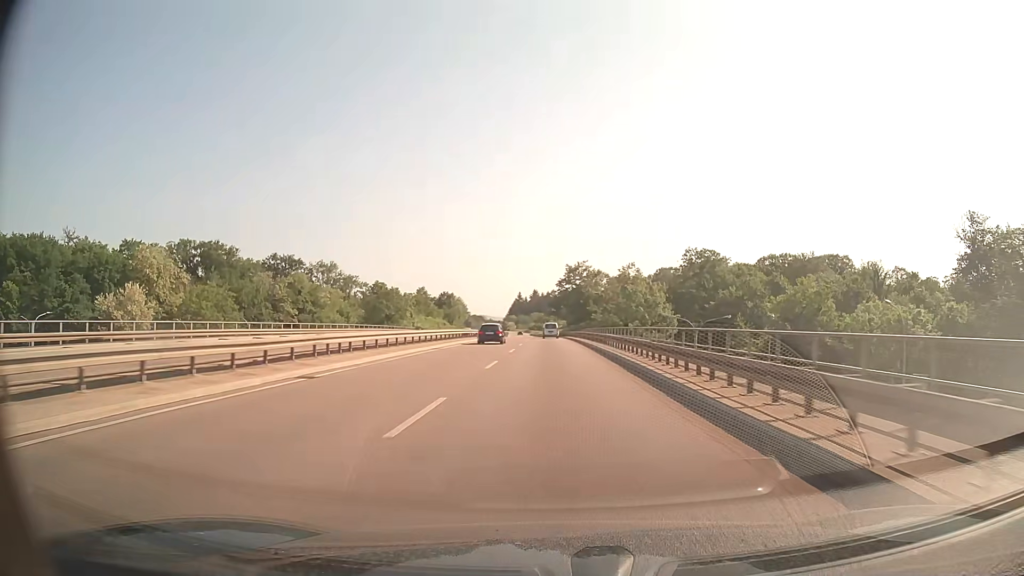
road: trunk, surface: asphalt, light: Day
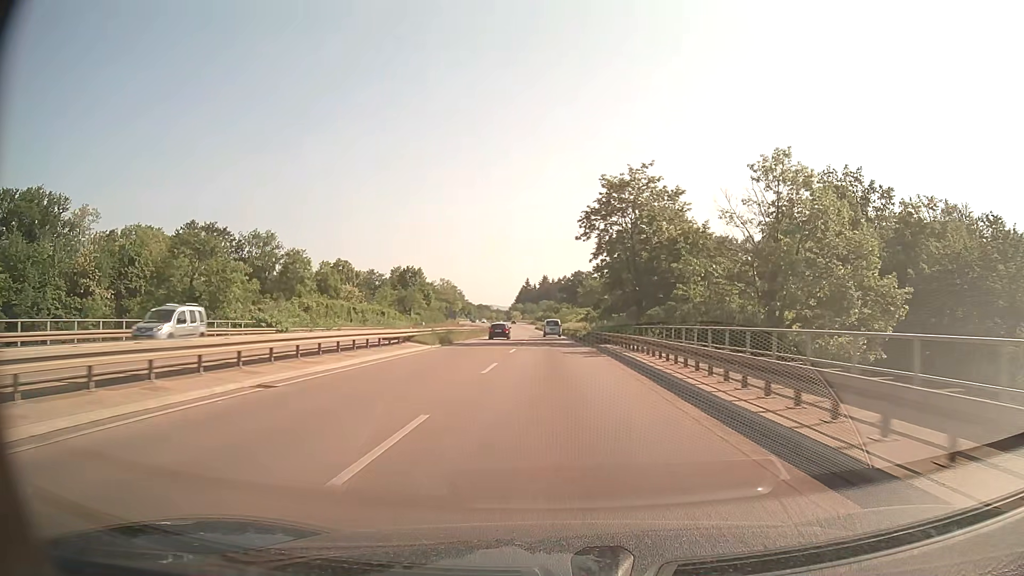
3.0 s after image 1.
(-0.6, +62.2) m; -1°
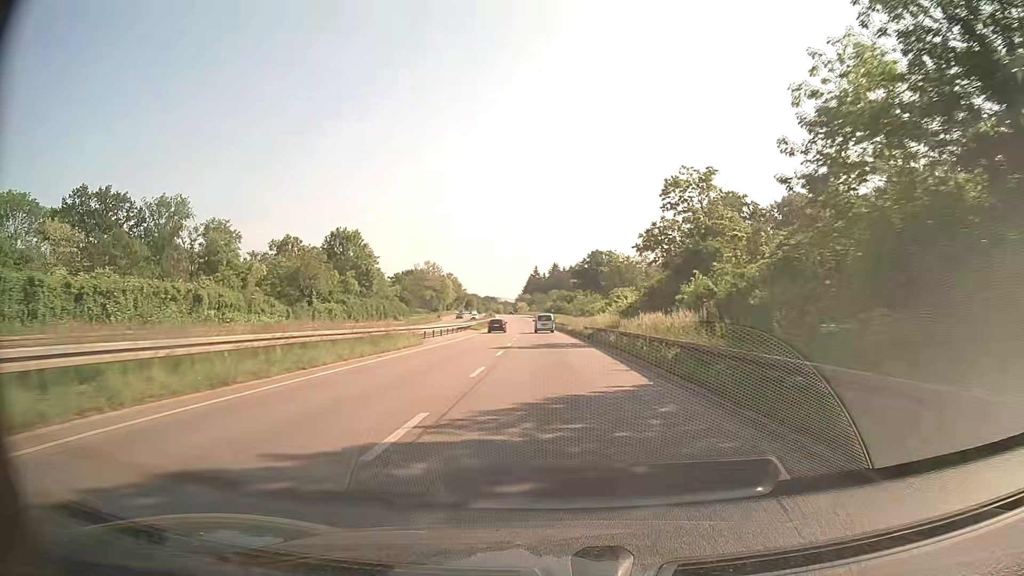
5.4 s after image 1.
(-0.3, +49.8) m; -1°
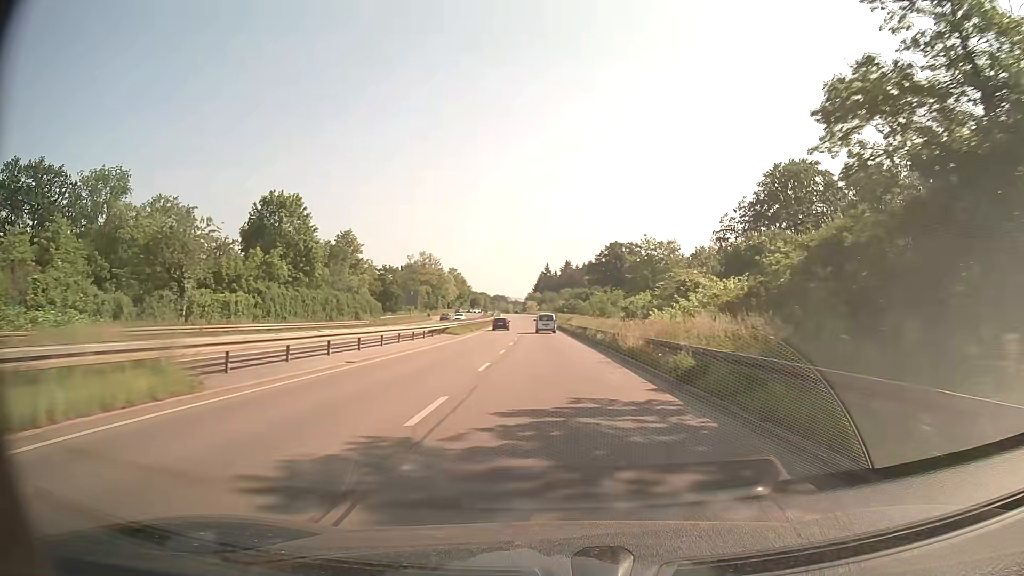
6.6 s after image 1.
(-0.3, +24.8) m; -1°
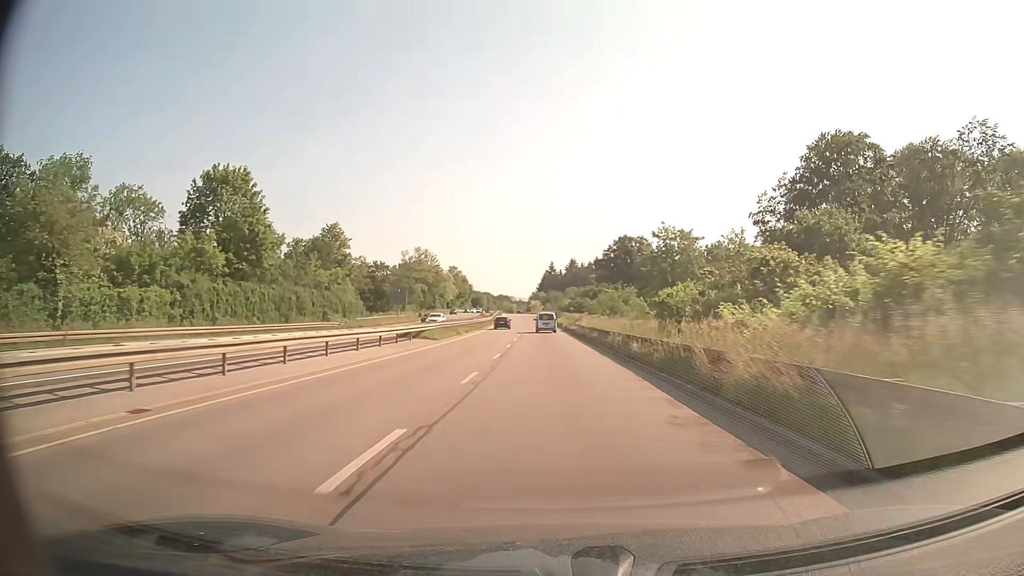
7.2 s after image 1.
(-0.1, +12.3) m; -1°
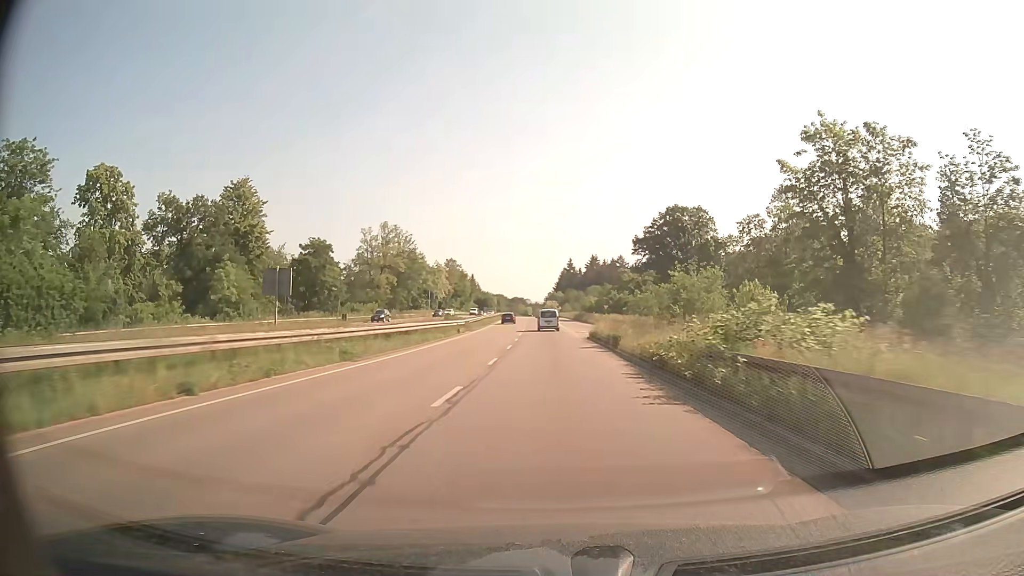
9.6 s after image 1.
(-0.6, +48.8) m; -1°
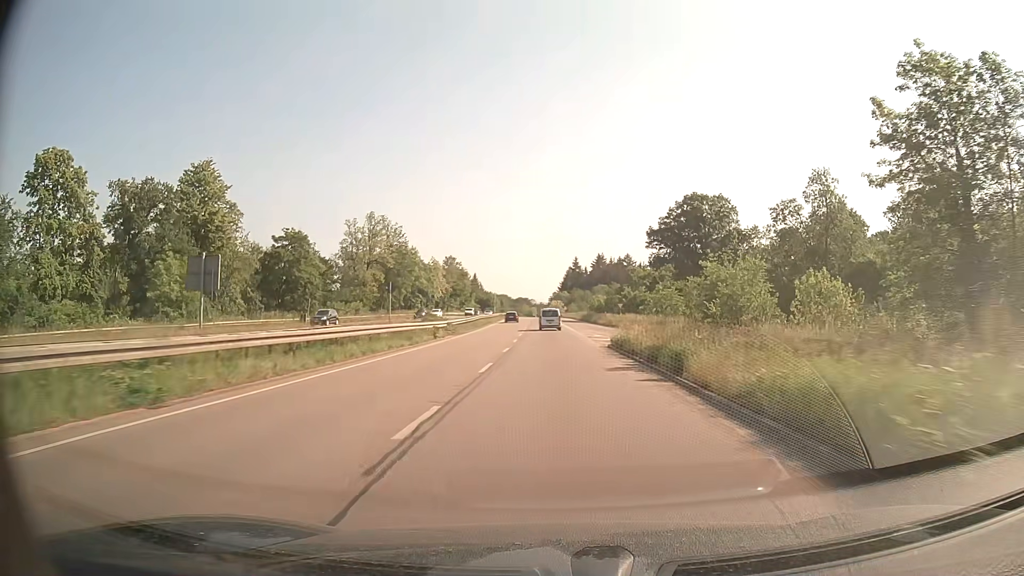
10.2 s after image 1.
(-0.1, +12.0) m; -1°
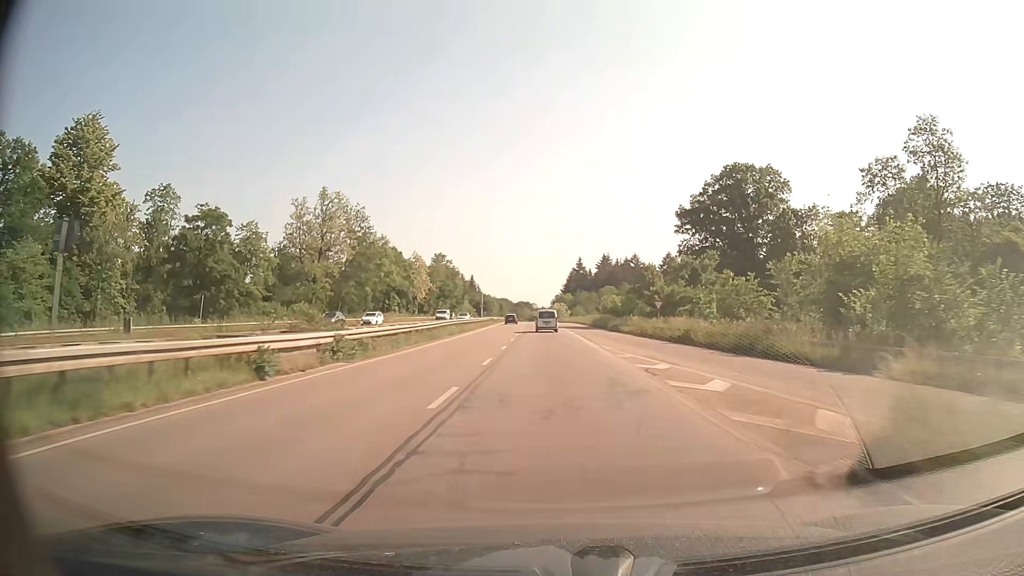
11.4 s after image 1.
(0.0, +23.9) m; 0°
